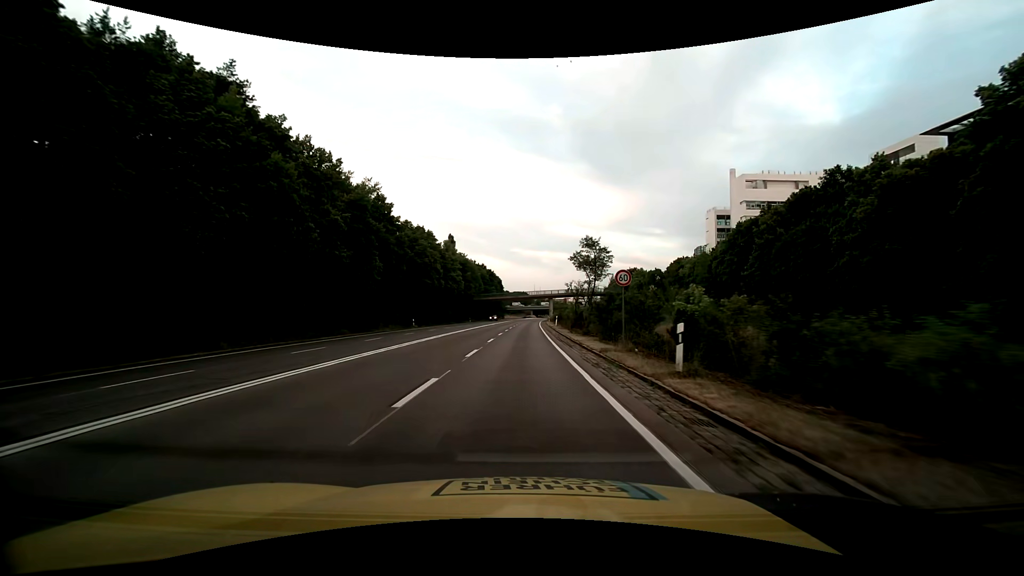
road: trunk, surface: asphalt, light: Day
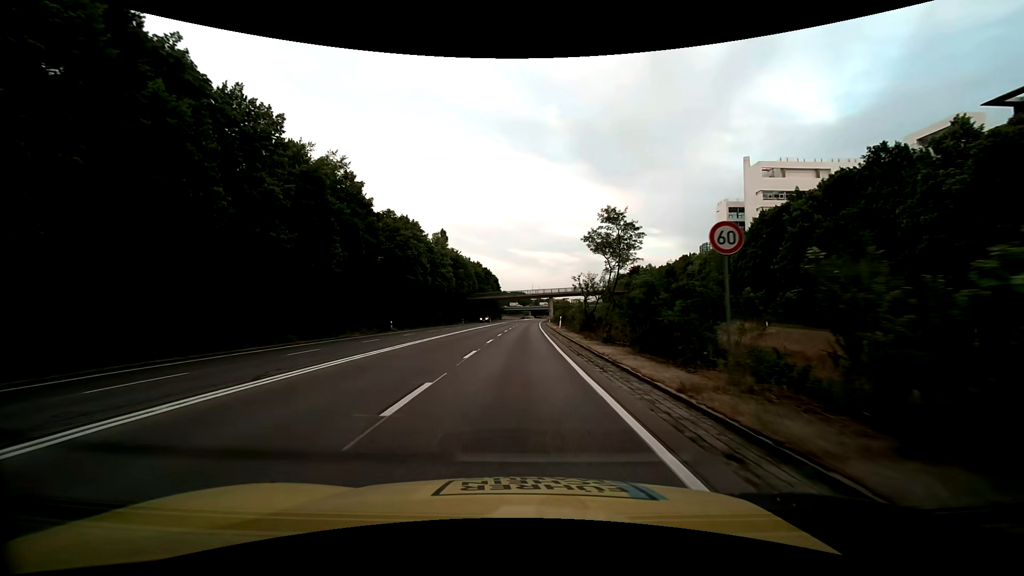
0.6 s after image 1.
(0.0, +9.5) m; 0°
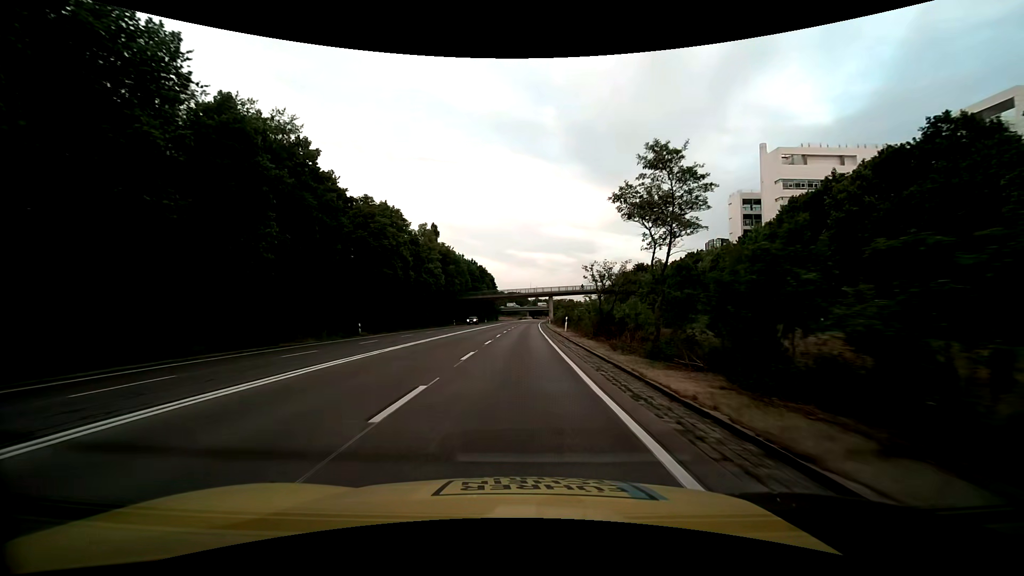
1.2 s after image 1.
(0.0, +9.5) m; 0°
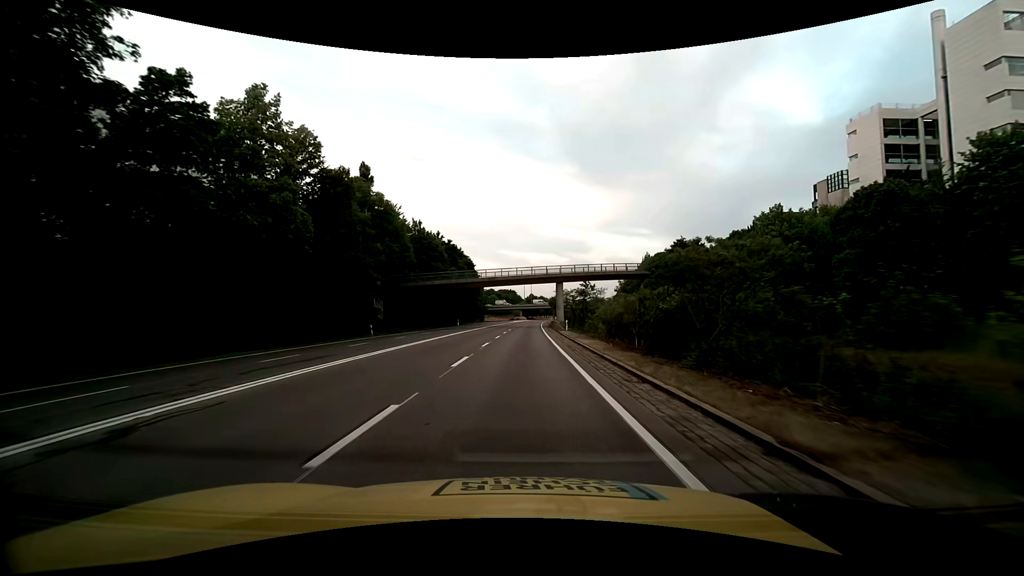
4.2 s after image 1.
(+0.3, +47.3) m; +1°
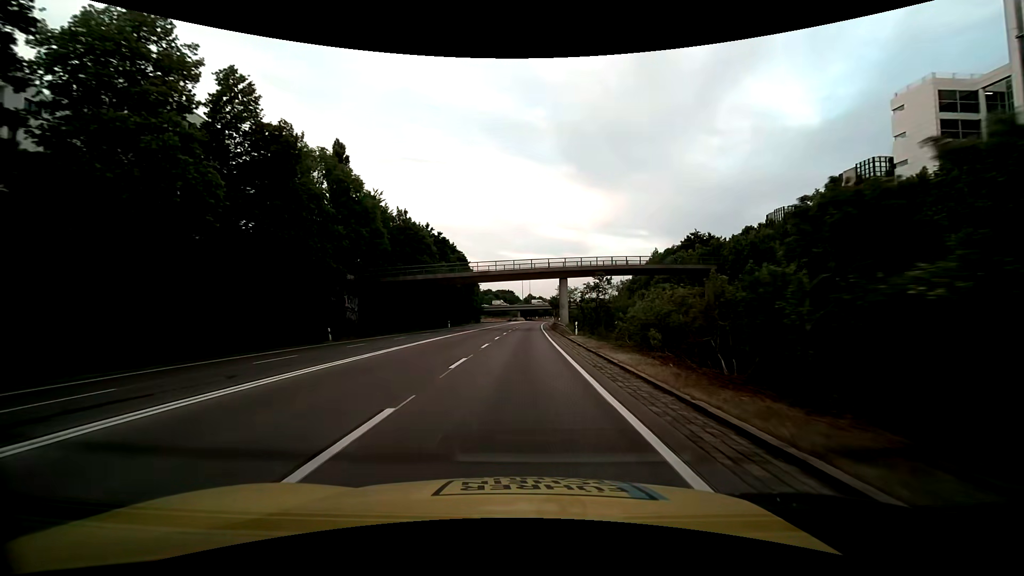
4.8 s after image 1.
(0.0, +9.4) m; 0°
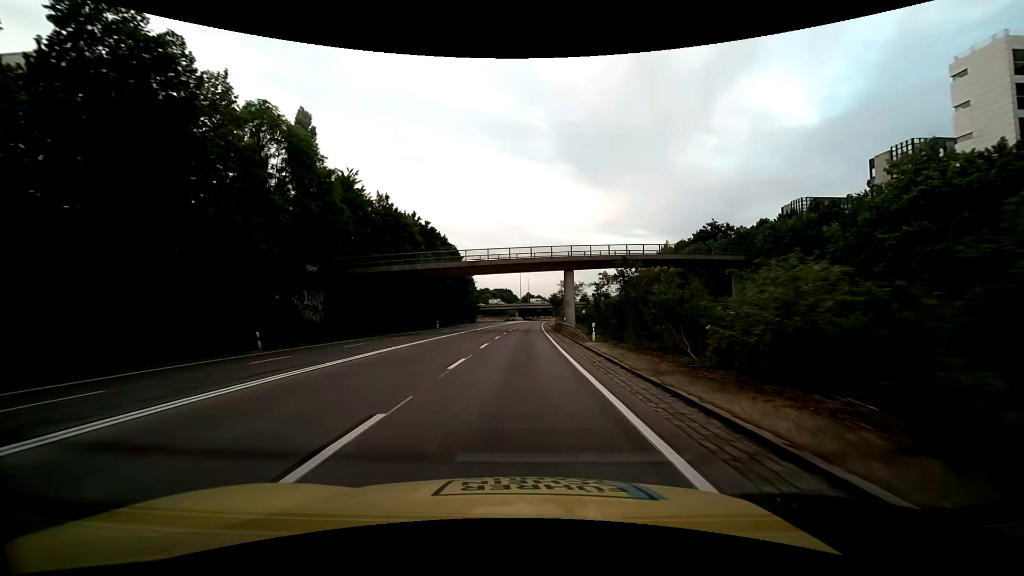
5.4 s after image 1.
(0.0, +9.4) m; 0°
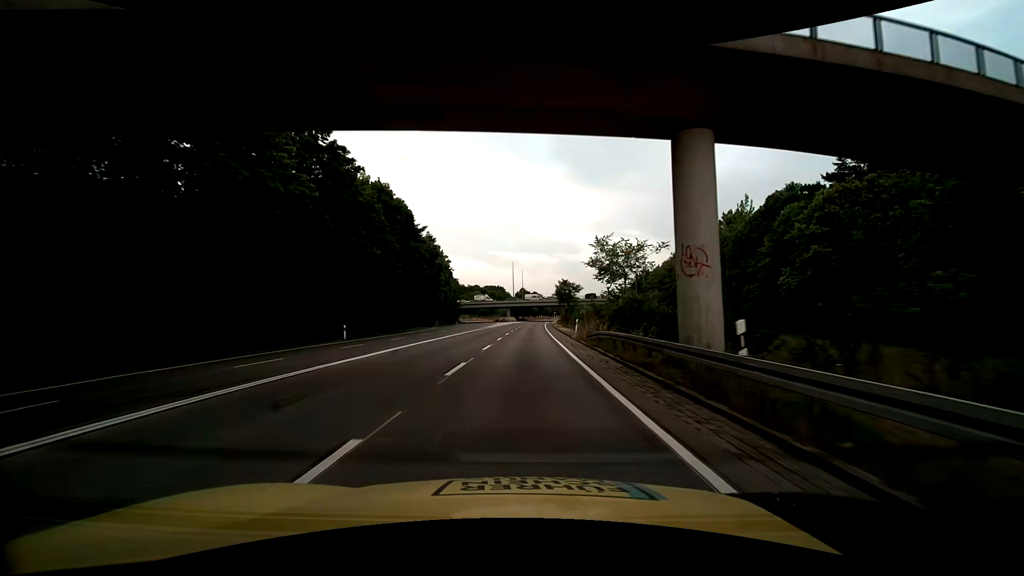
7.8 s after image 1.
(+0.2, +37.7) m; +1°
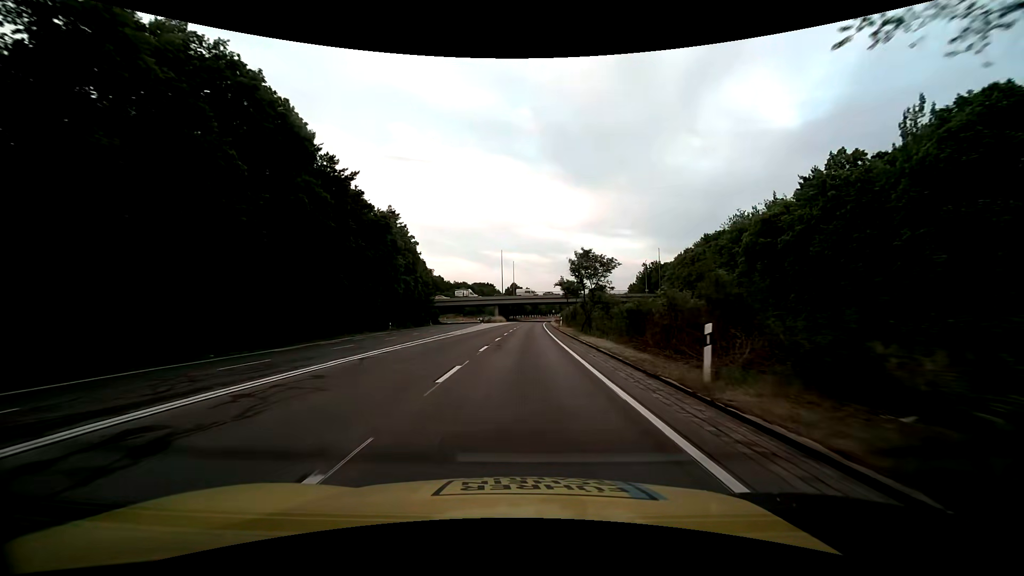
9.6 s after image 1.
(+0.1, +28.2) m; +1°
(0, +10) (0, +20) (0, +30) (+1, +40) (+1, +50) (+1, +60) (+1, +70) (+2, +80) (+2, +90) (+2, +100) m
